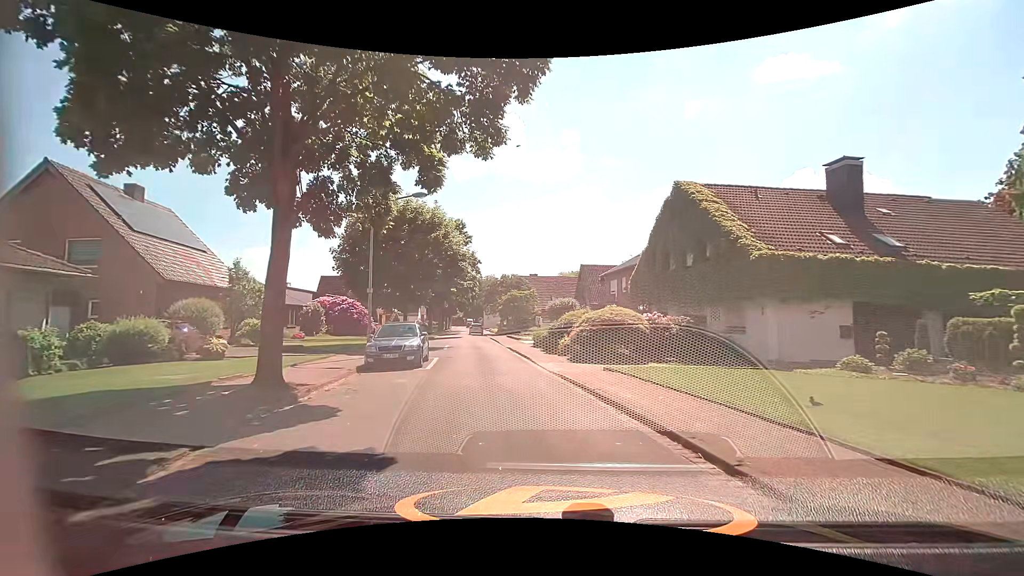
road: residential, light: Day
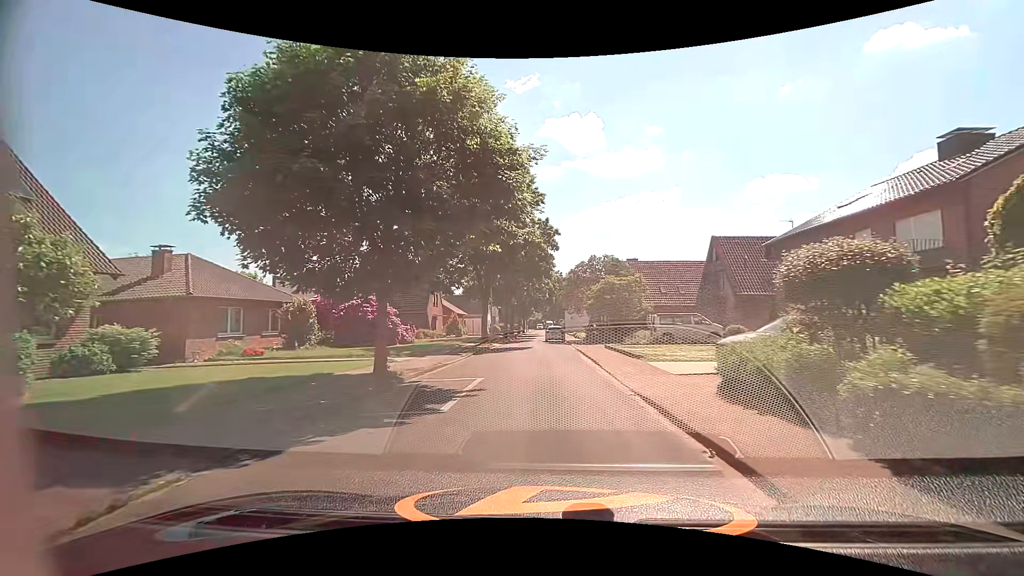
(-1.7, +18.8) m; -9°
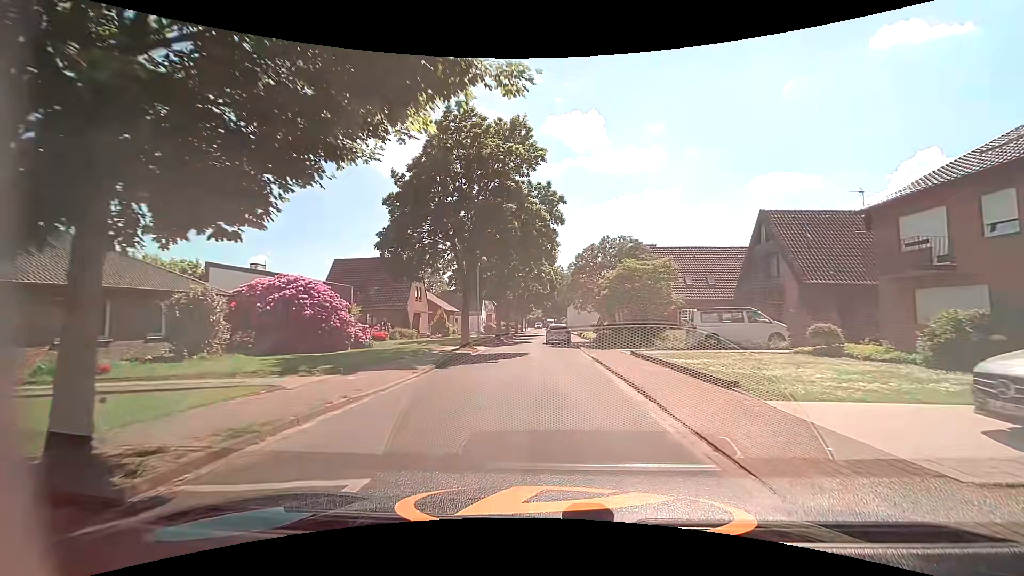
(0.0, +8.7) m; 0°
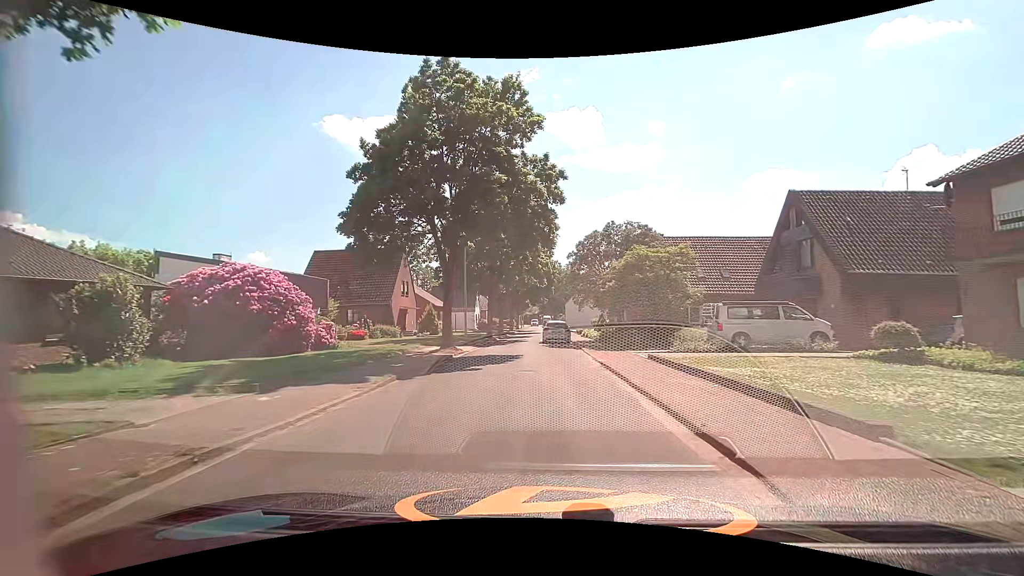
(0.0, +4.1) m; 0°
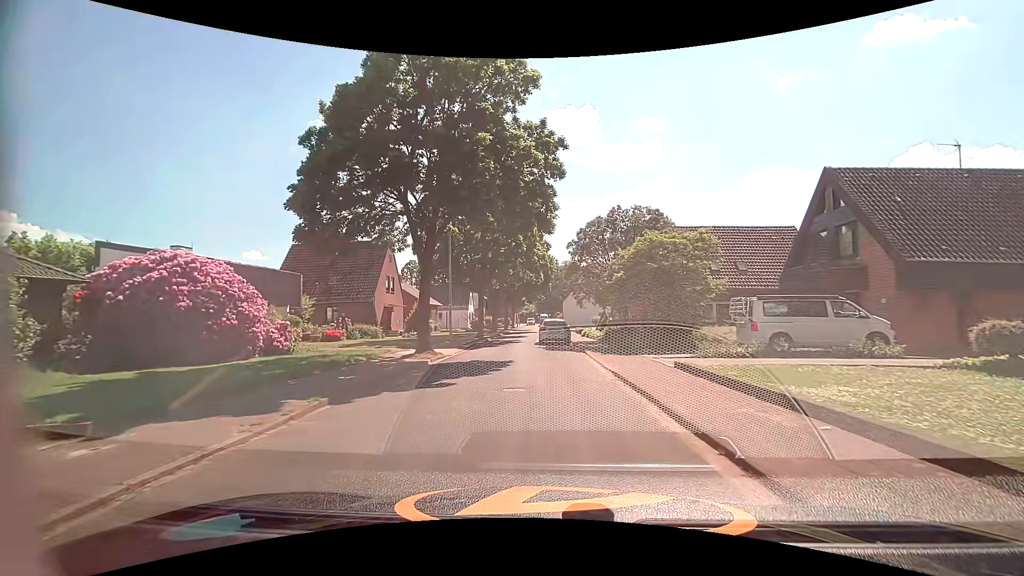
(0.0, +3.7) m; -1°
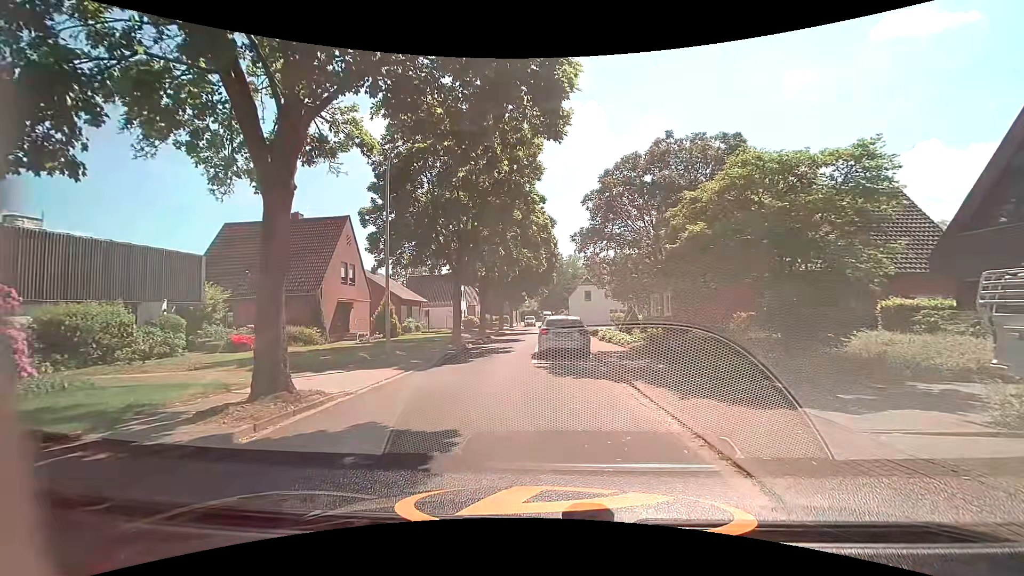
(+0.1, +10.2) m; 0°
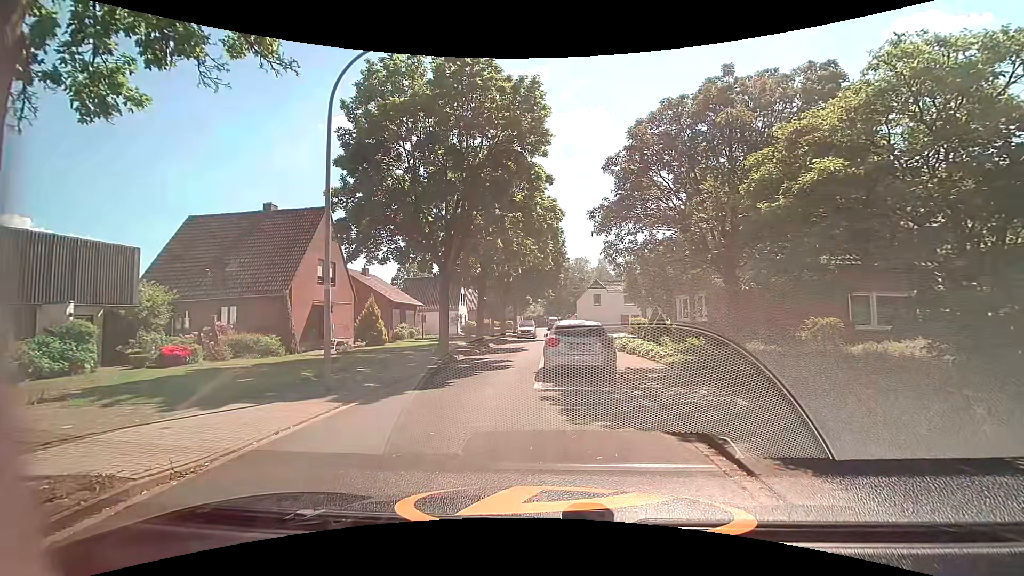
(0.0, +4.4) m; +2°
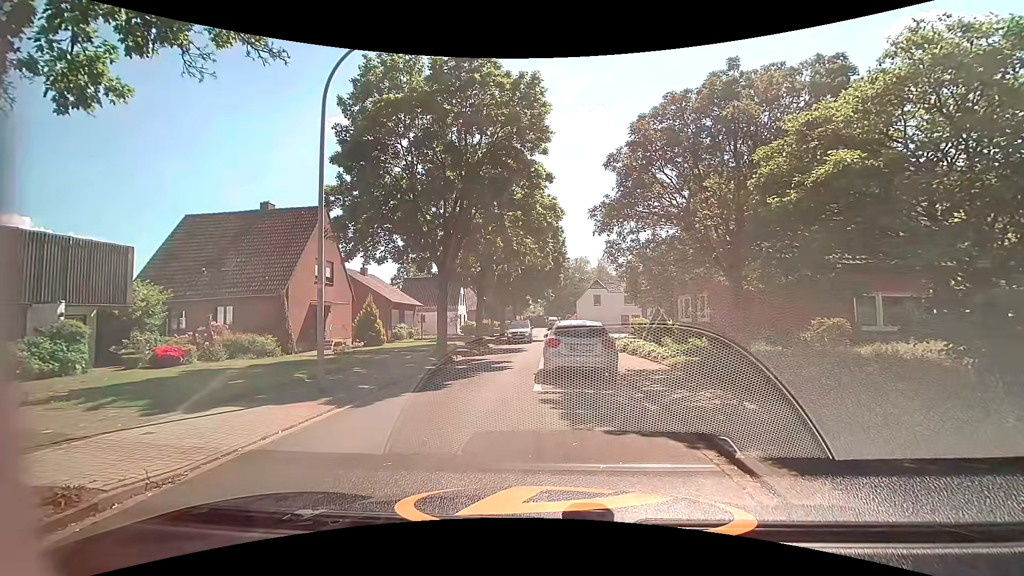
(0.0, +0.3) m; 0°
